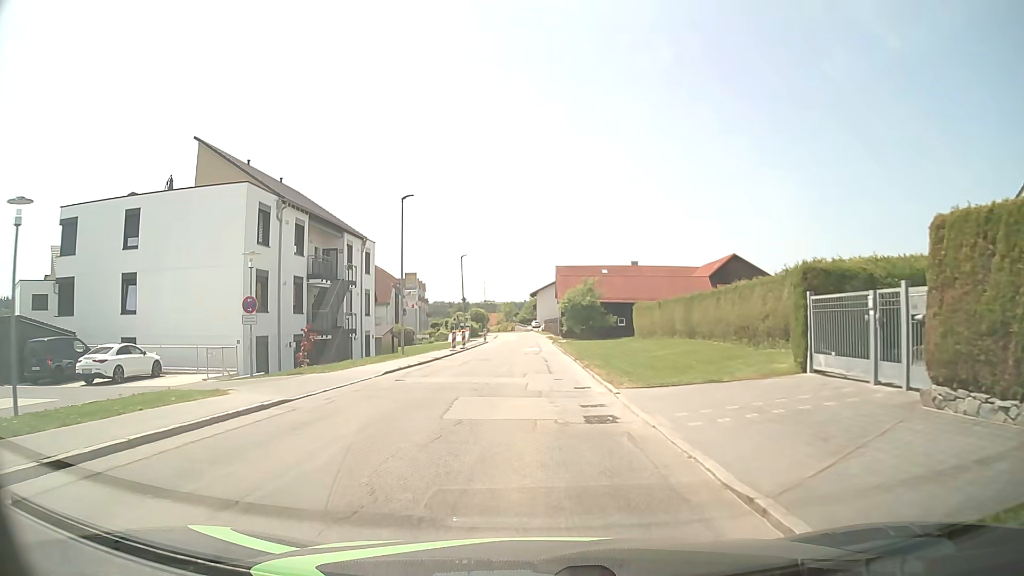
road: tertiary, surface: asphalt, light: Day
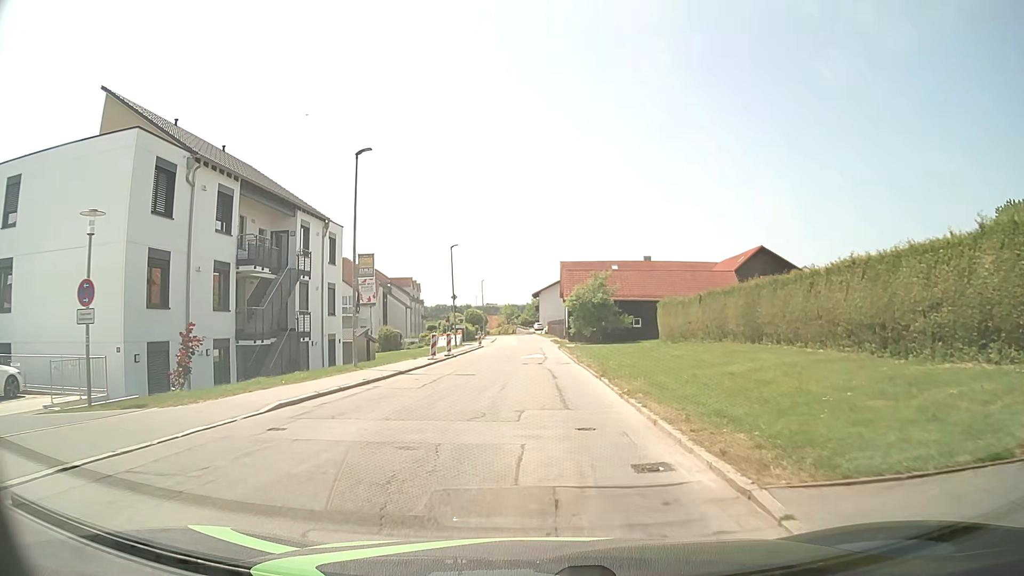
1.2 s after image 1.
(0.0, +9.3) m; 0°
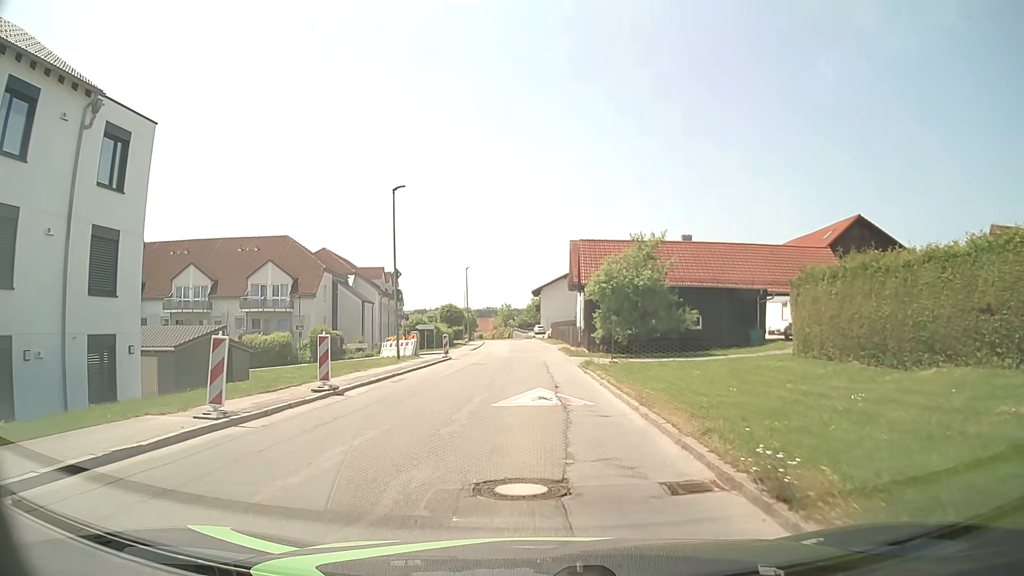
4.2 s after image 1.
(0.0, +22.7) m; 0°
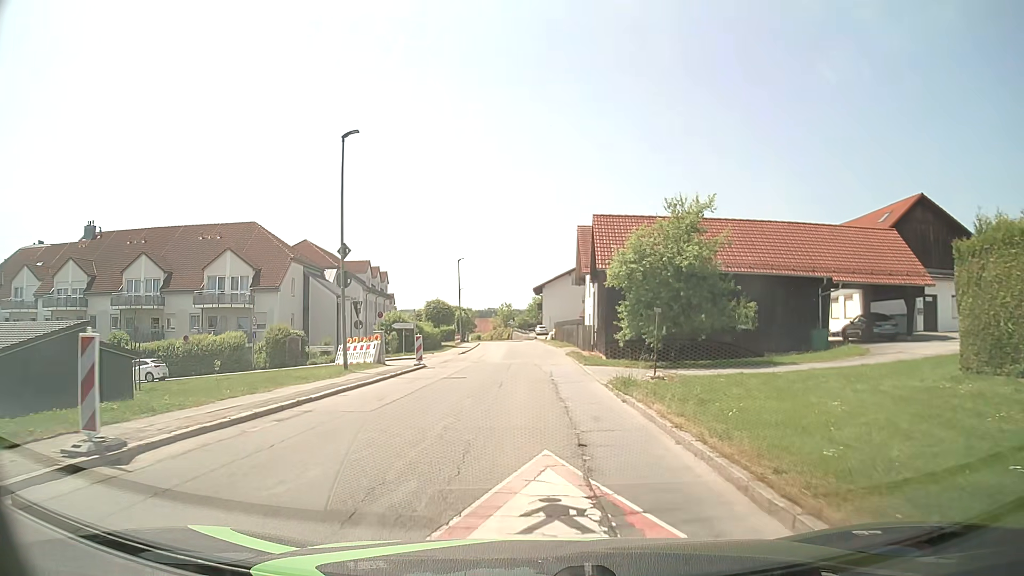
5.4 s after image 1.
(+0.1, +9.0) m; 0°
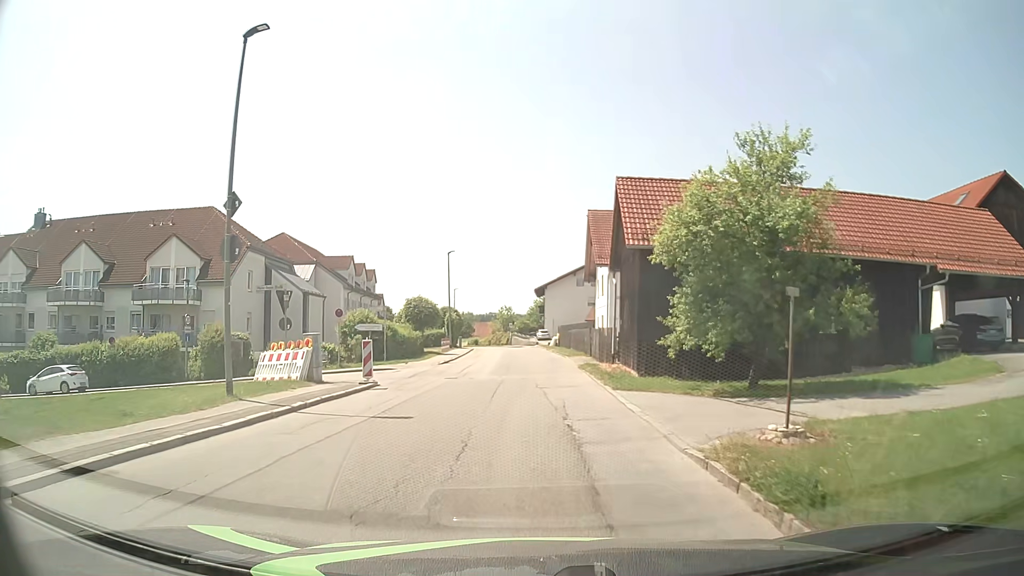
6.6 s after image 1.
(0.0, +9.0) m; -1°
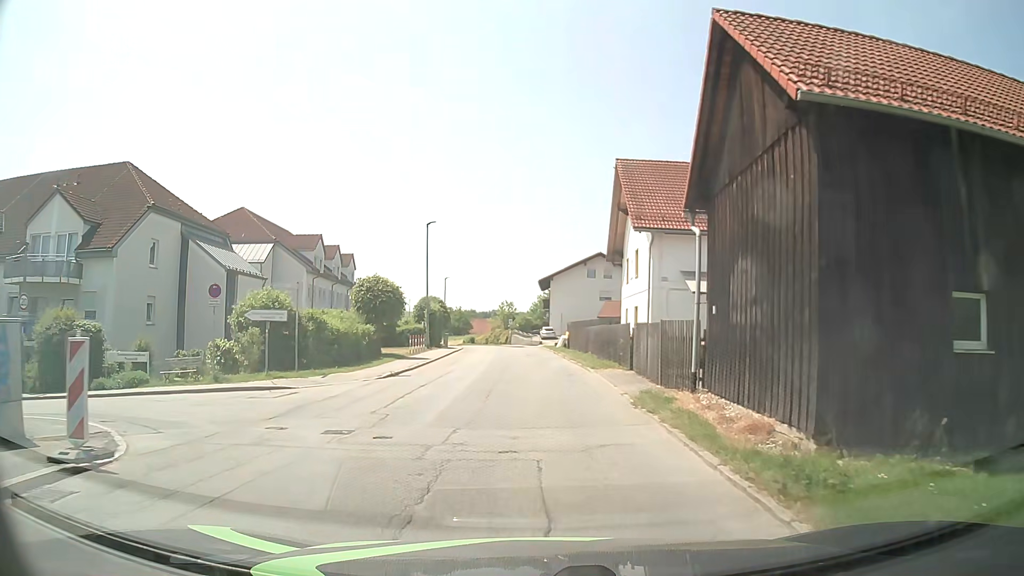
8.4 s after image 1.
(0.0, +13.3) m; 0°
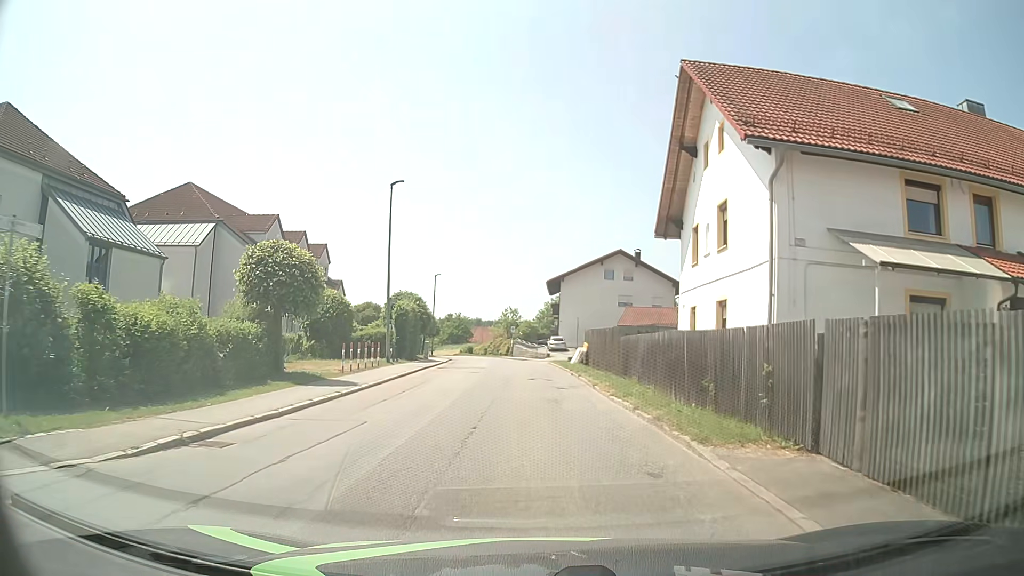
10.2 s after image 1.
(-0.1, +13.3) m; 0°
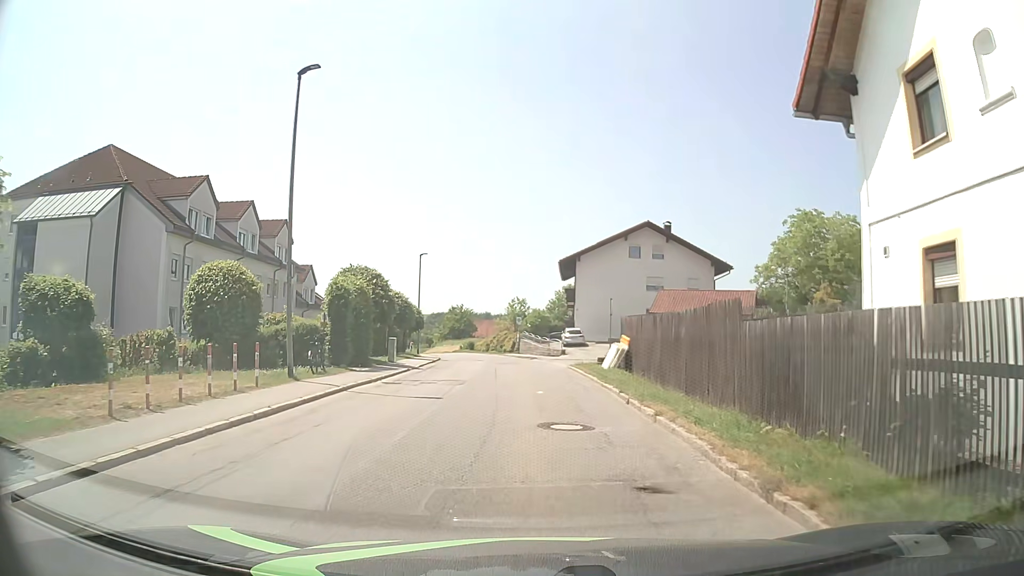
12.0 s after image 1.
(-0.2, +13.3) m; -1°
